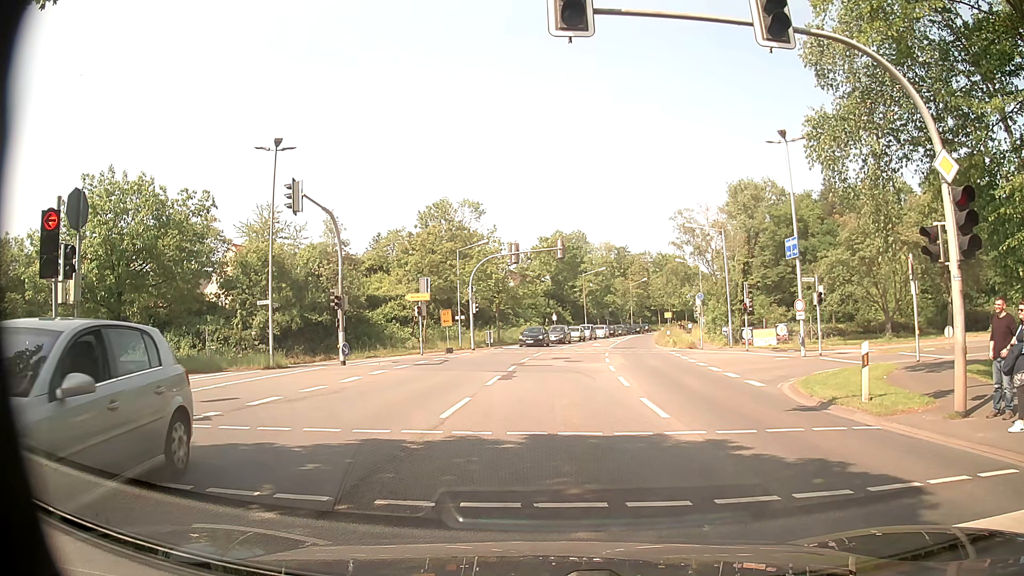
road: secondary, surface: asphalt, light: Day
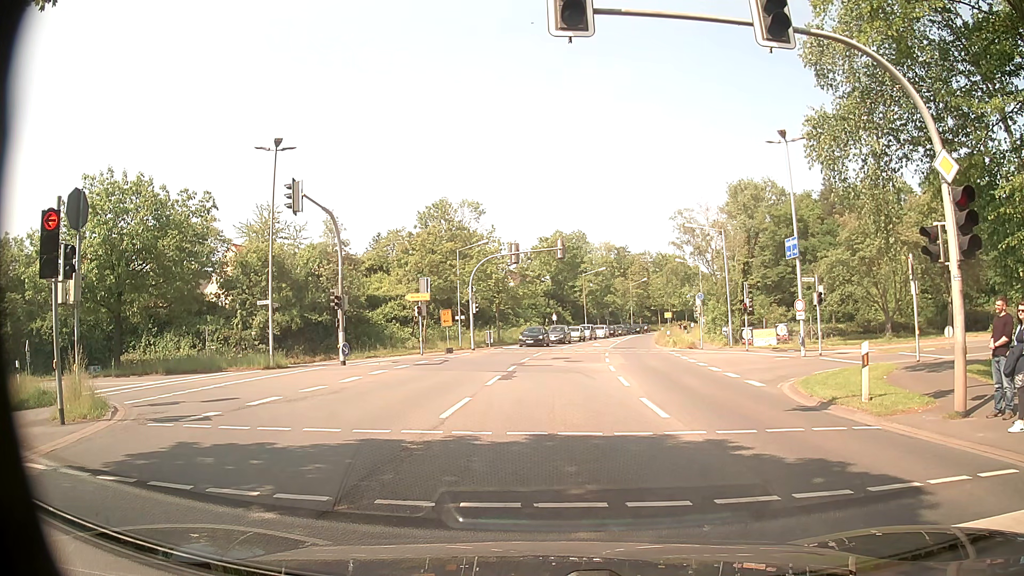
(0.0, 0.0) m; 0°
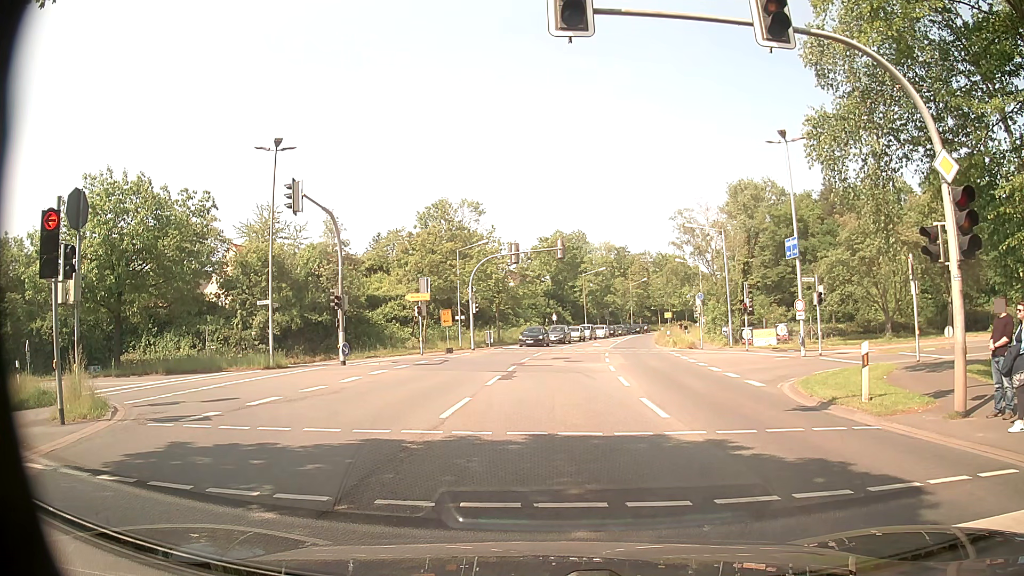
(0.0, 0.0) m; 0°
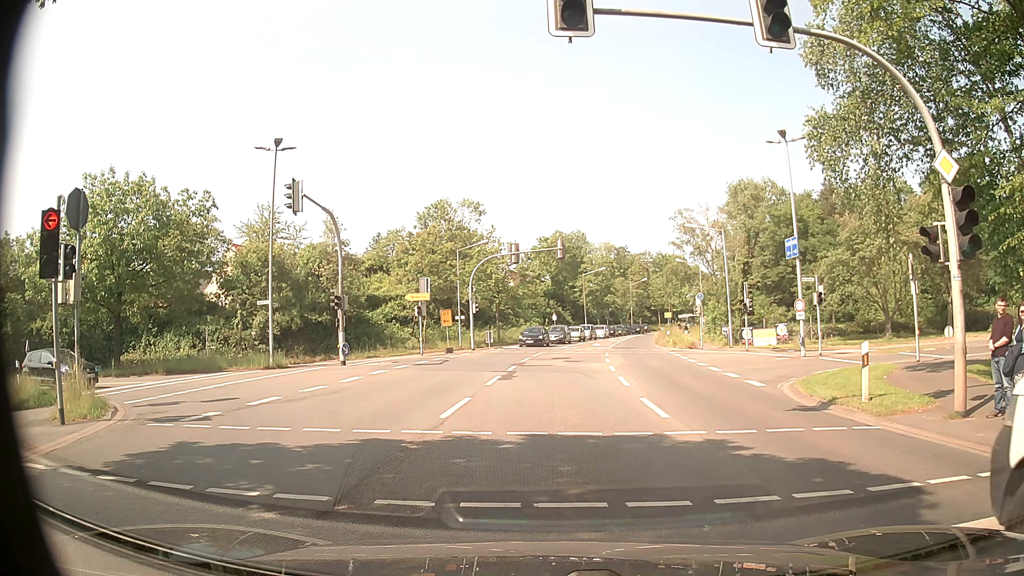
(0.0, 0.0) m; 0°
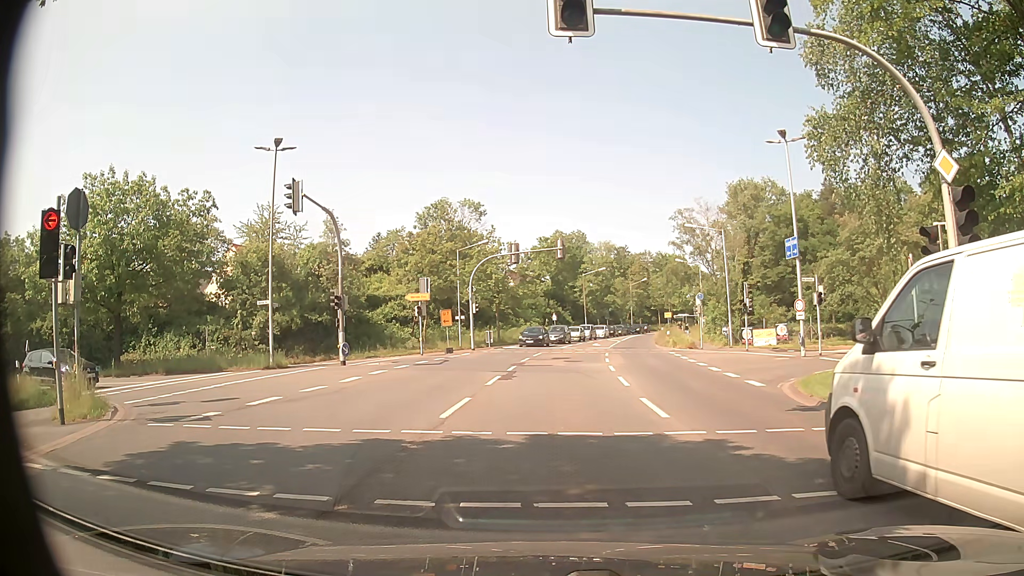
(0.0, 0.0) m; 0°
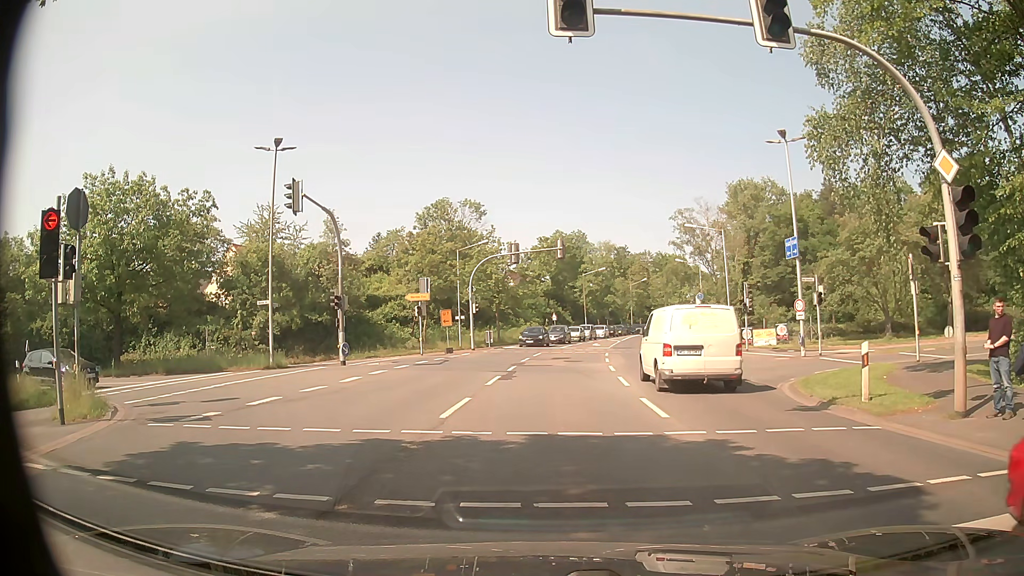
(0.0, 0.0) m; 0°
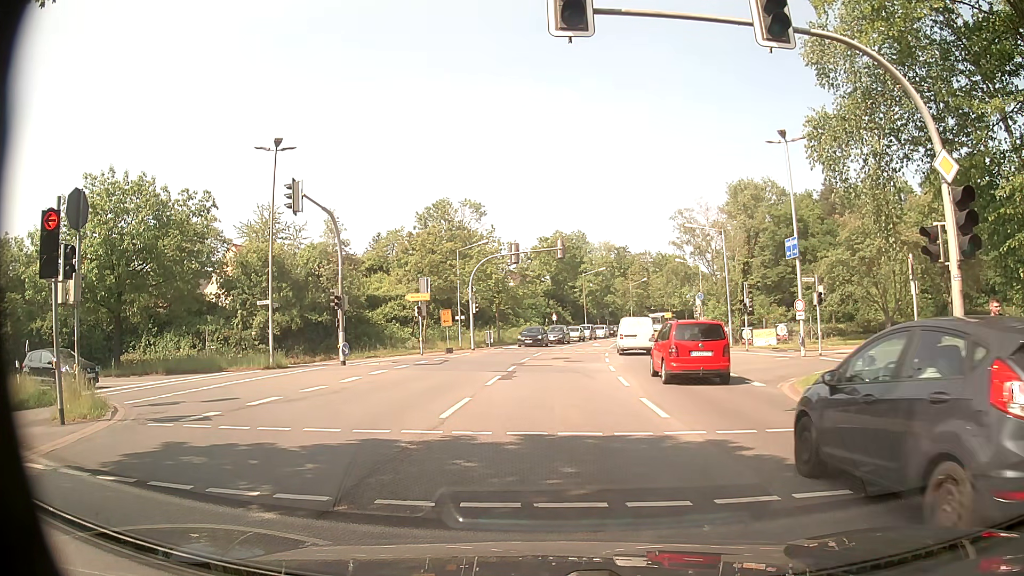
(0.0, 0.0) m; 0°
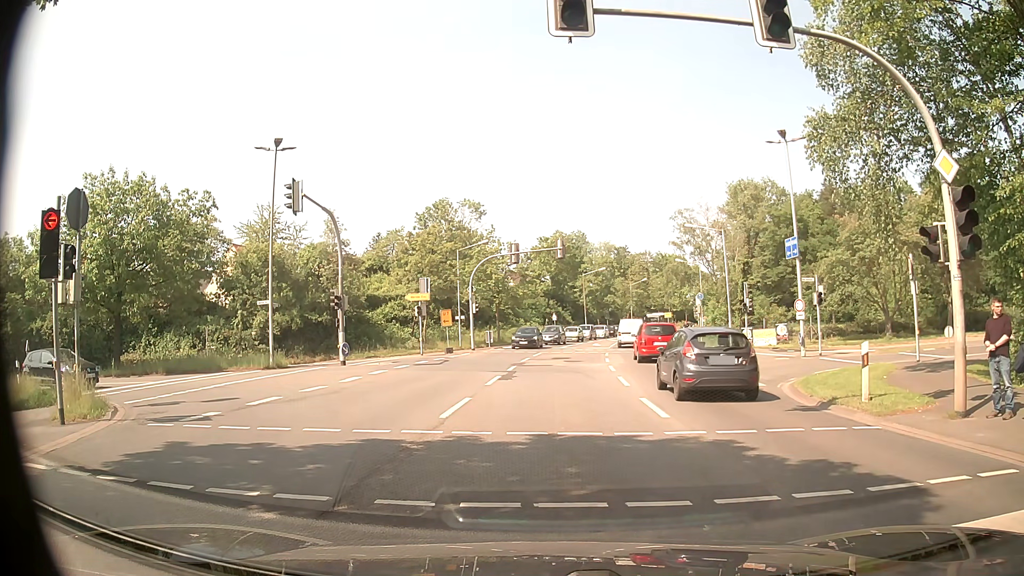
(0.0, 0.0) m; 0°
